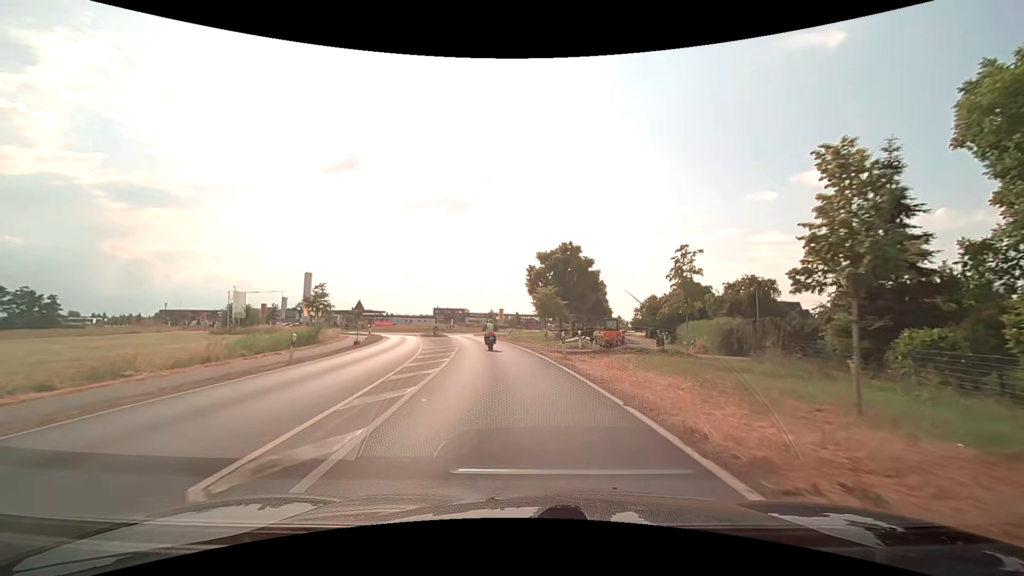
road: secondary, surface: asphalt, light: Day
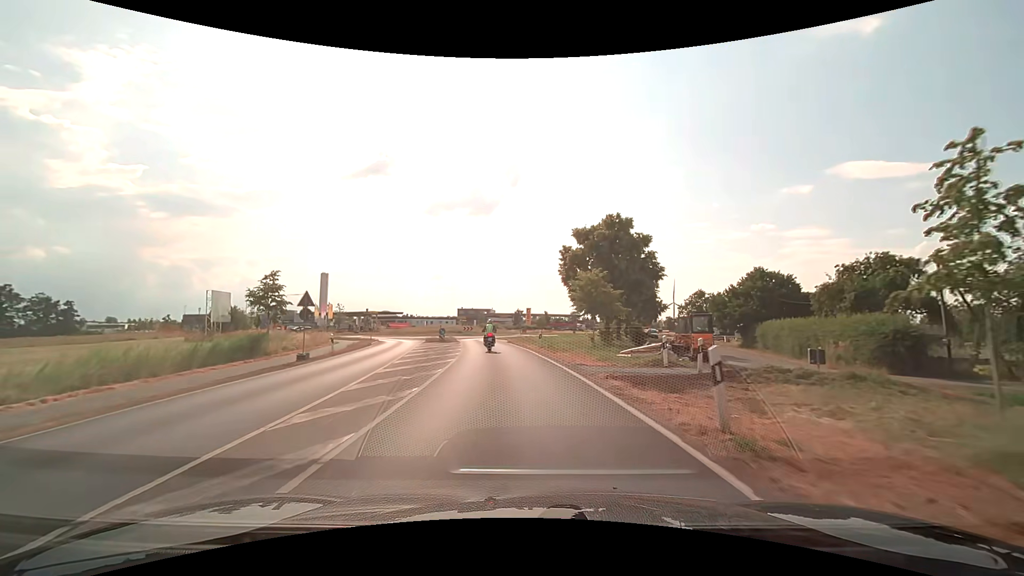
(-0.4, +13.5) m; -3°
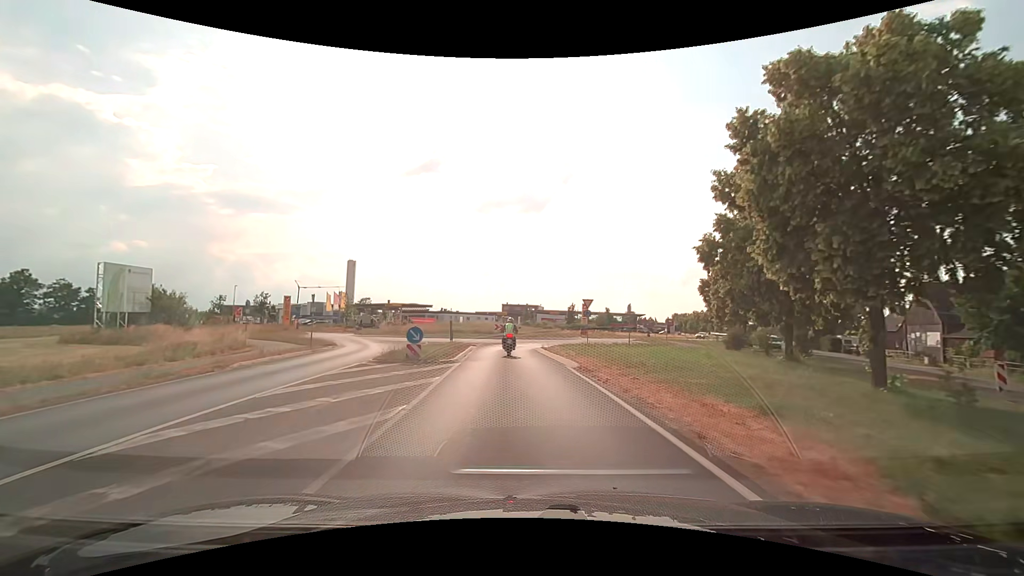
(-1.3, +26.0) m; -5°
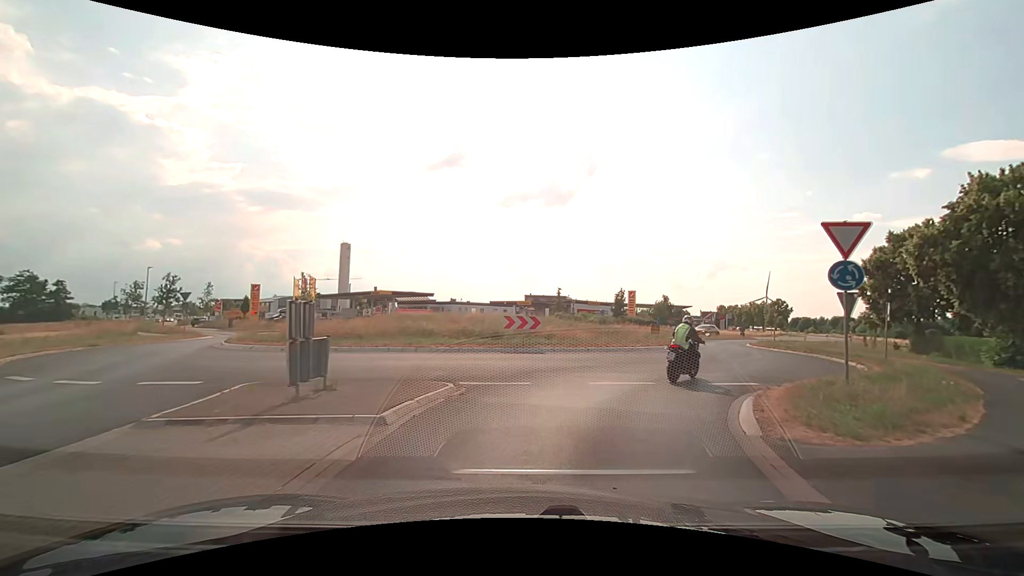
(-1.0, +27.1) m; -4°
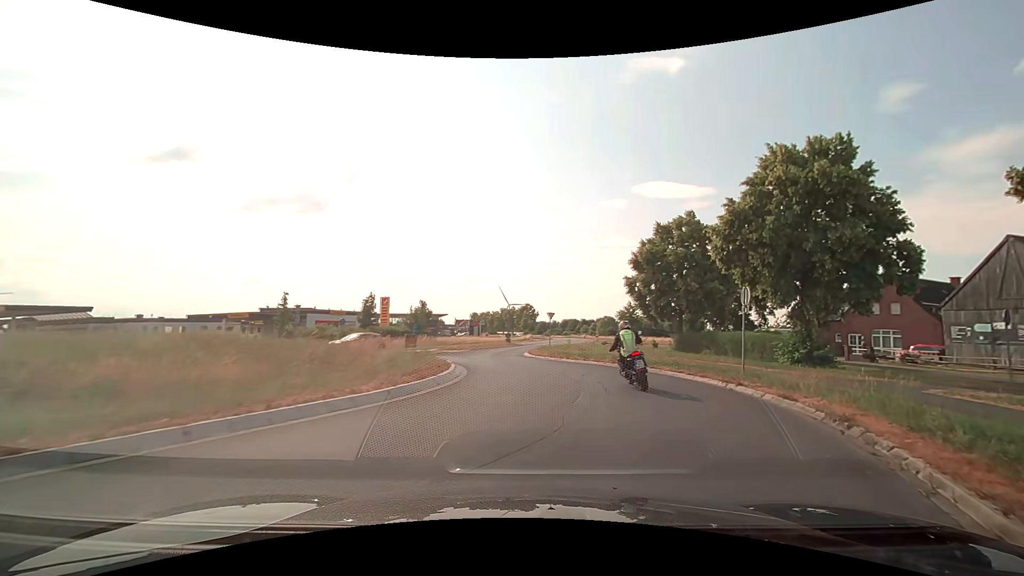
(+2.5, +12.9) m; +27°
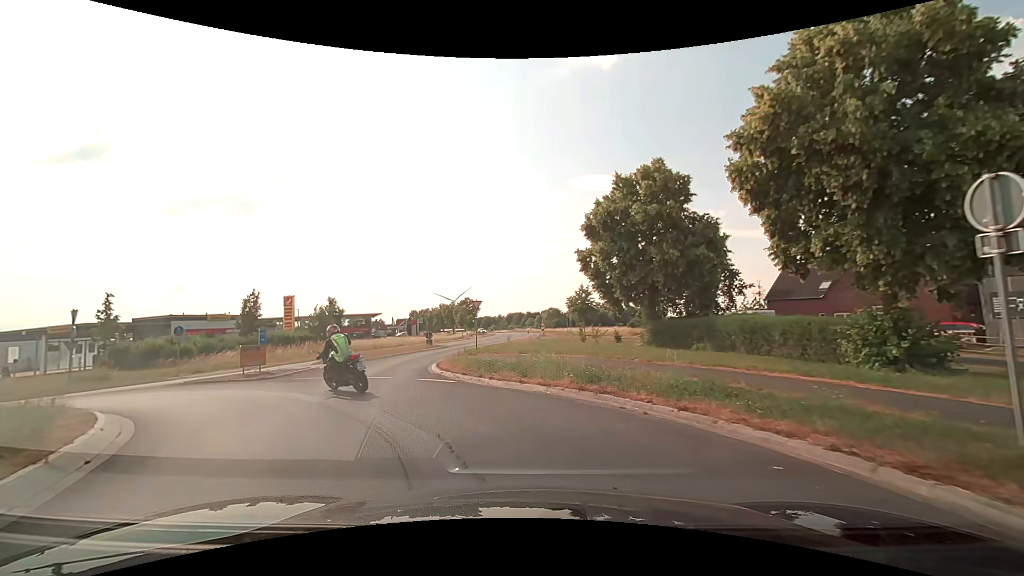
(+1.6, +11.5) m; +9°
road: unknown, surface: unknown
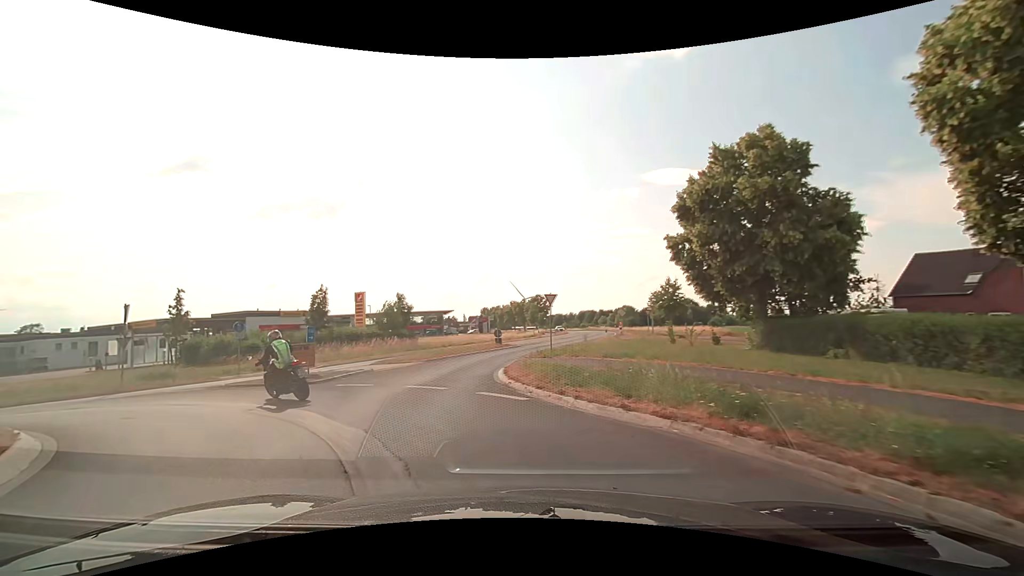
(-0.3, +3.7) m; -8°
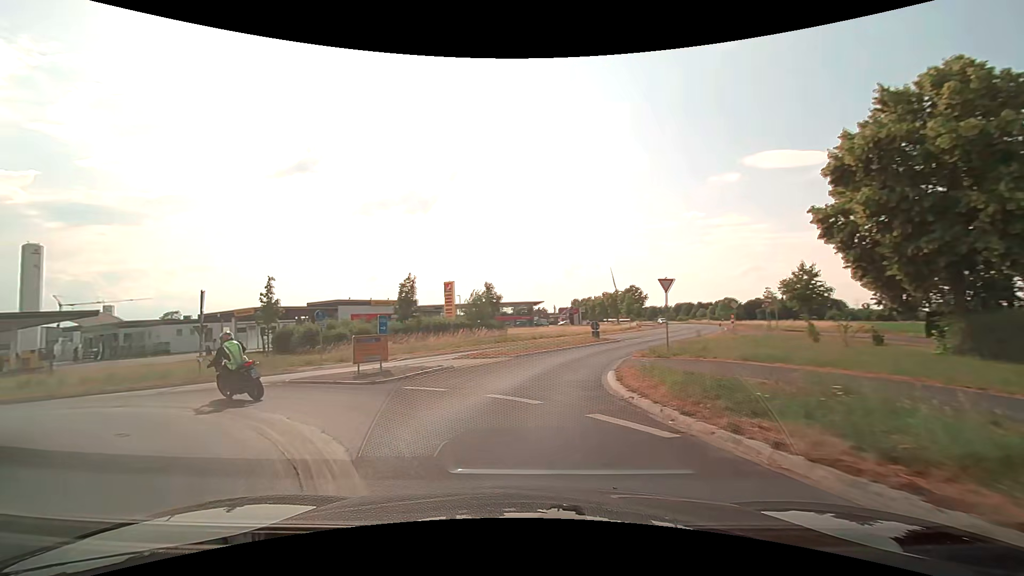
(-0.3, +3.7) m; -11°
(-3, +9) (-11, +15) (-21, +16) (-31, +15) (-41, +17) (-50, +20) (-60, +24) (-69, +28) (-78, +32) (-86, +37) m
